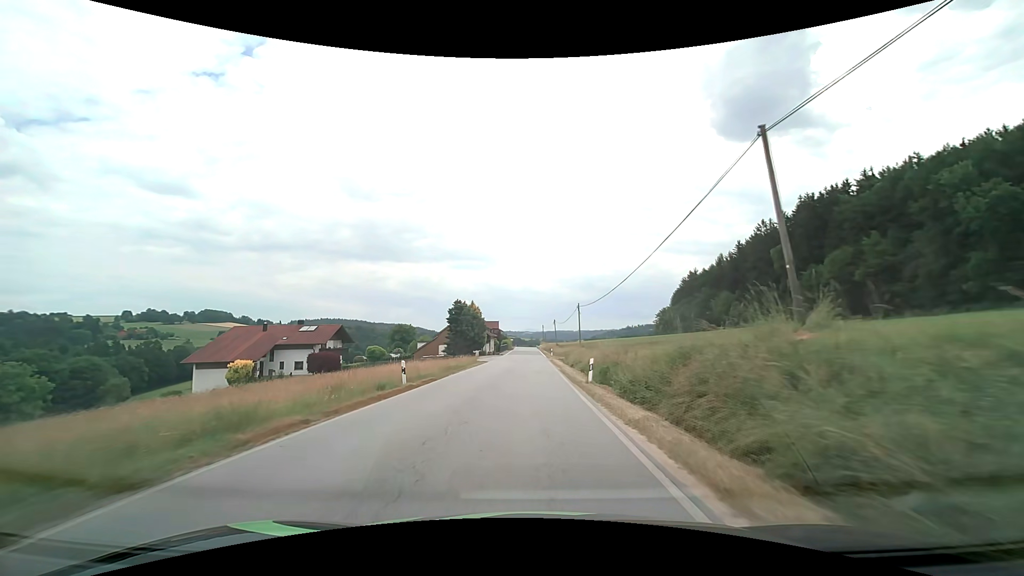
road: secondary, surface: asphalt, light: Day
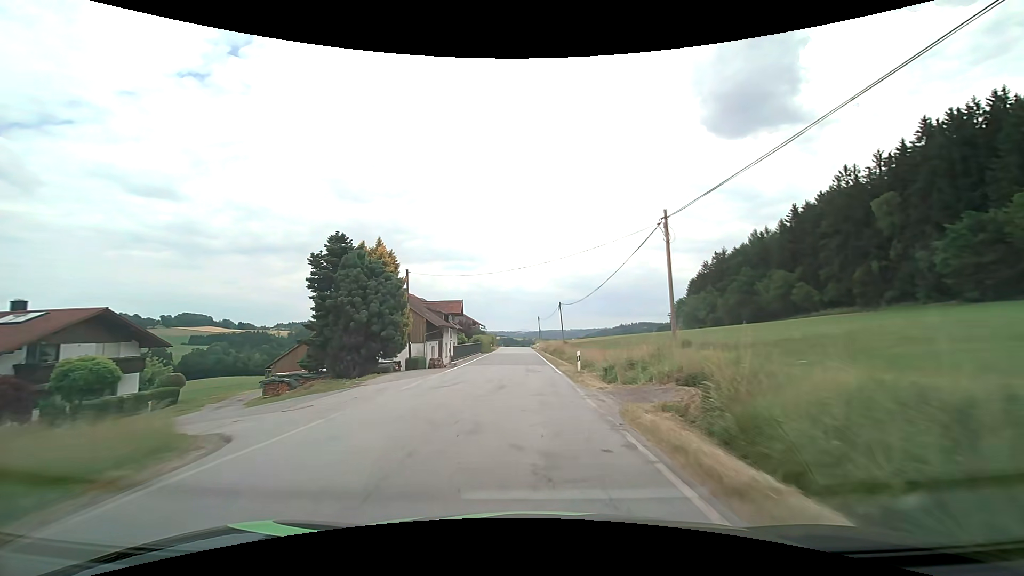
(+0.1, +41.0) m; +1°
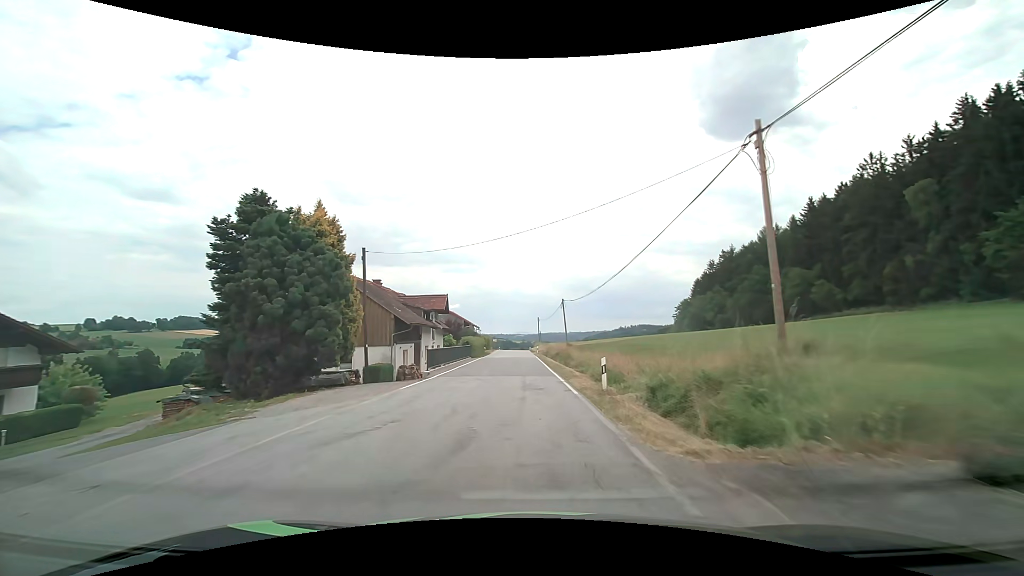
(0.0, +8.1) m; 0°
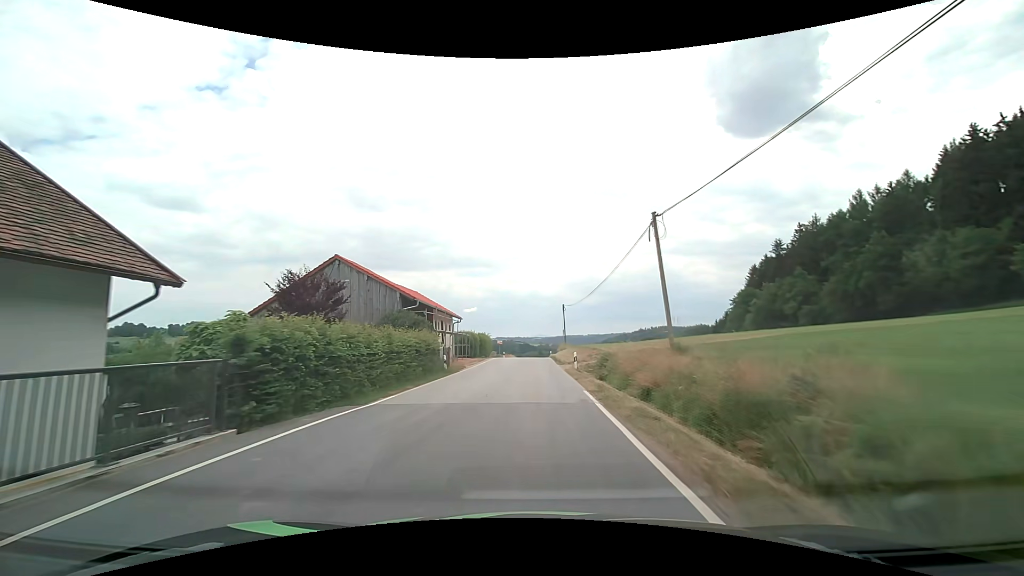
(-0.6, +38.0) m; -2°
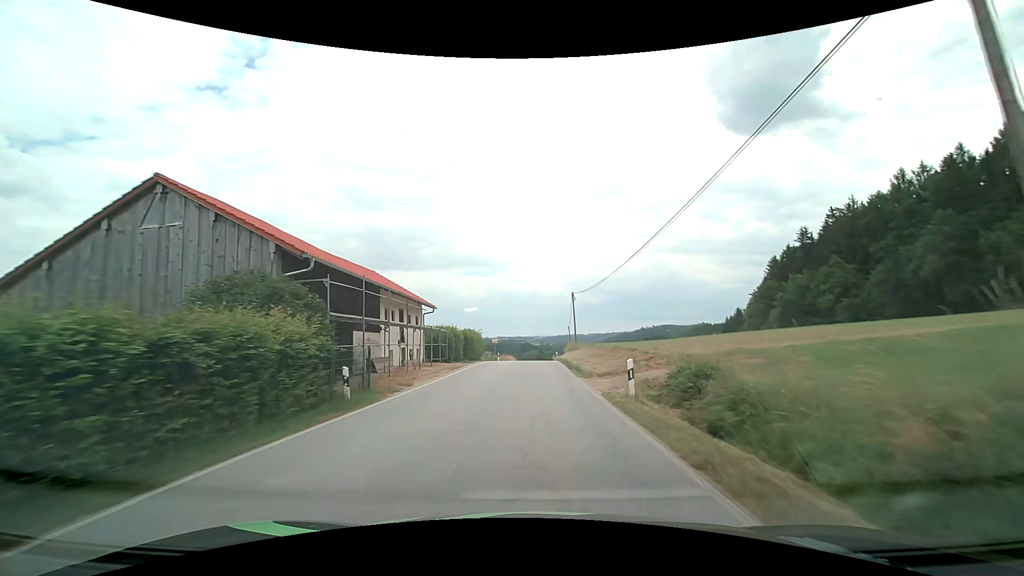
(0.0, +14.0) m; 0°
